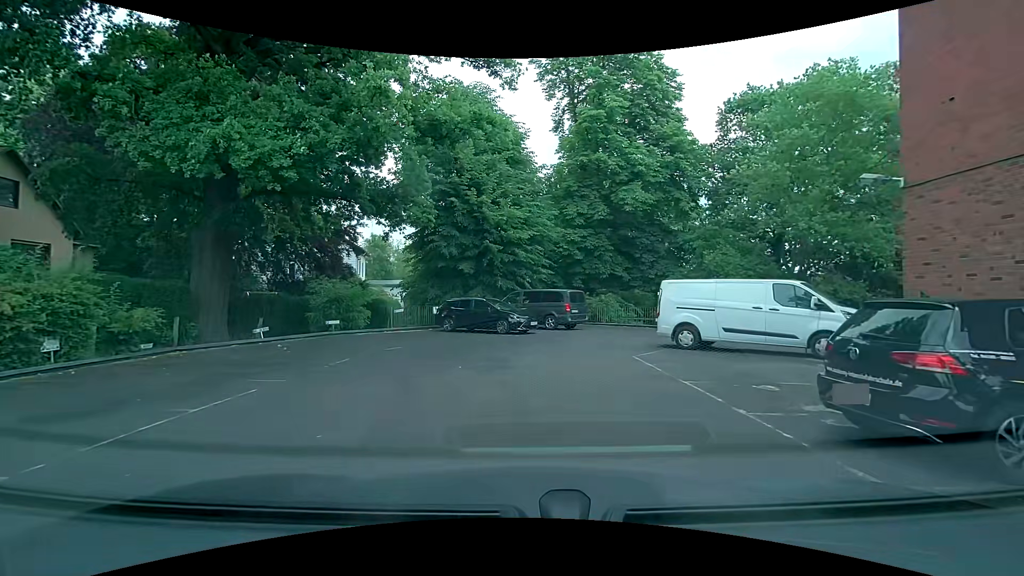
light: Day
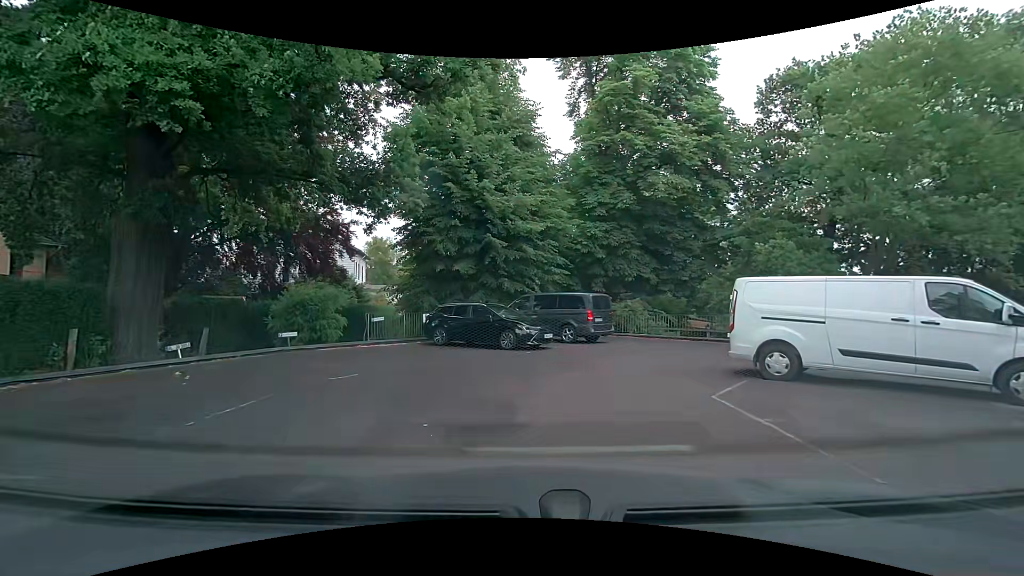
(+0.1, +4.5) m; 0°
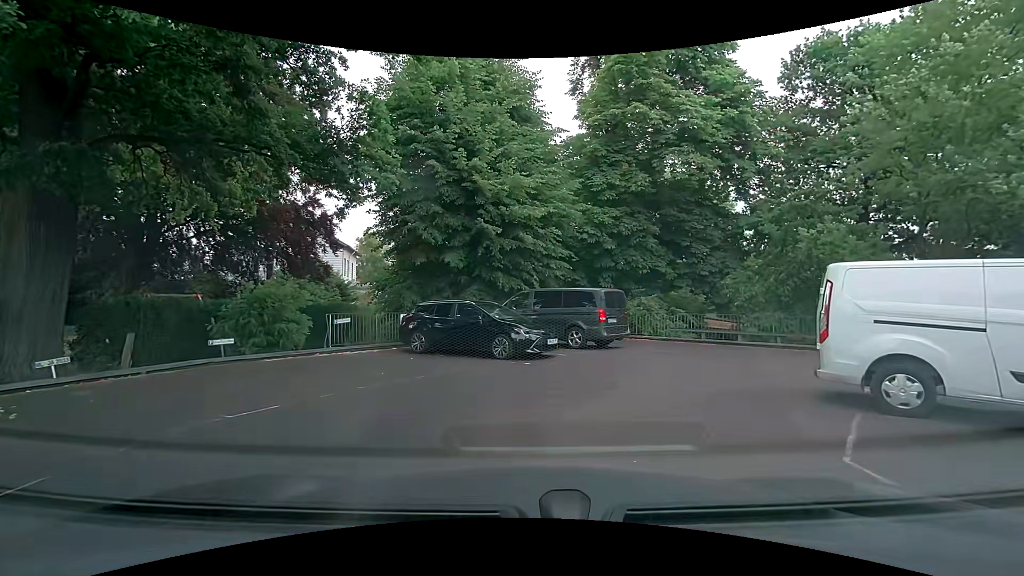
(0.0, +3.1) m; +1°
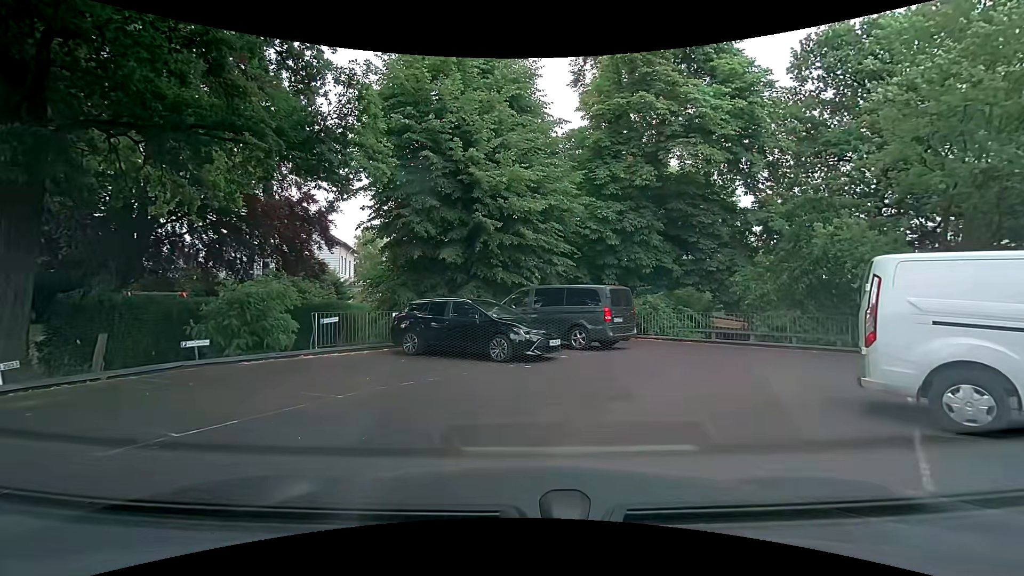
(0.0, +0.9) m; +2°
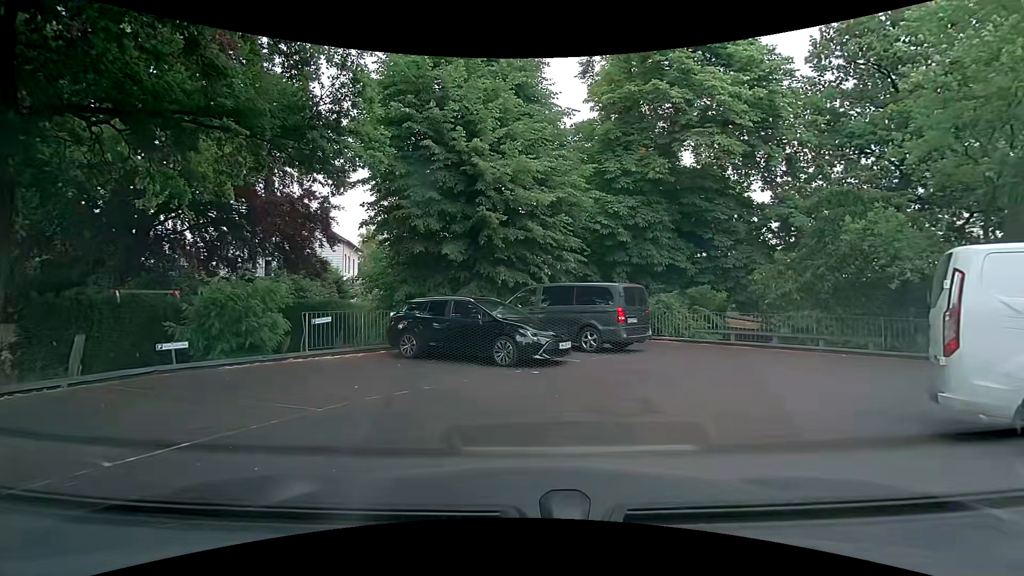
(0.0, +1.0) m; -2°
